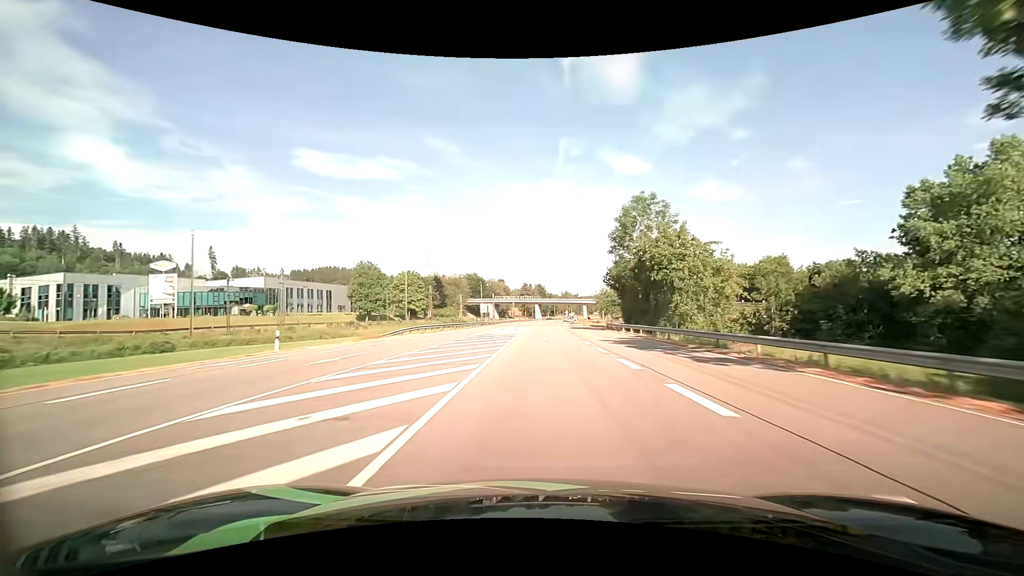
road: primary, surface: asphalt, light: Day
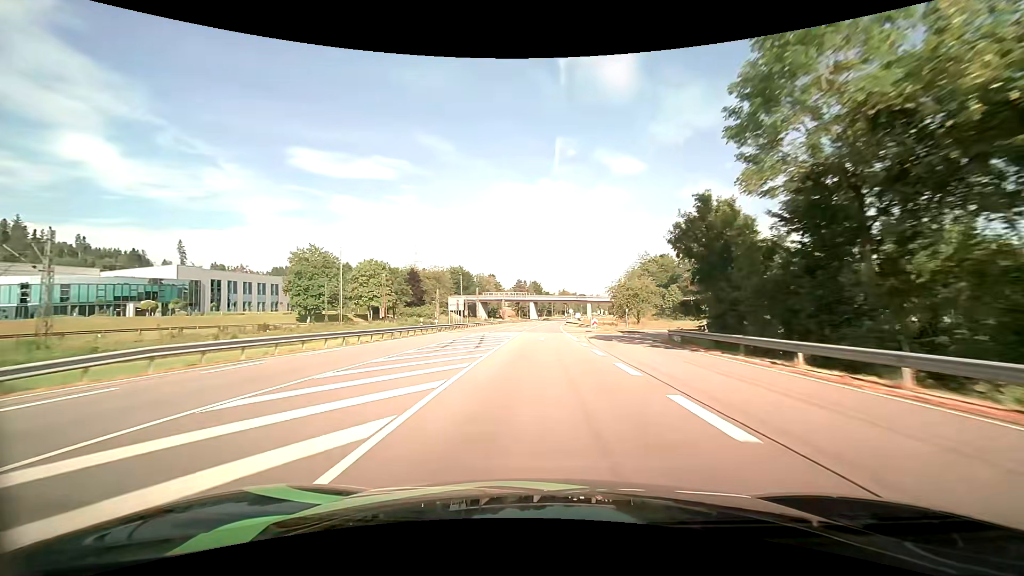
(+0.2, +31.4) m; +1°
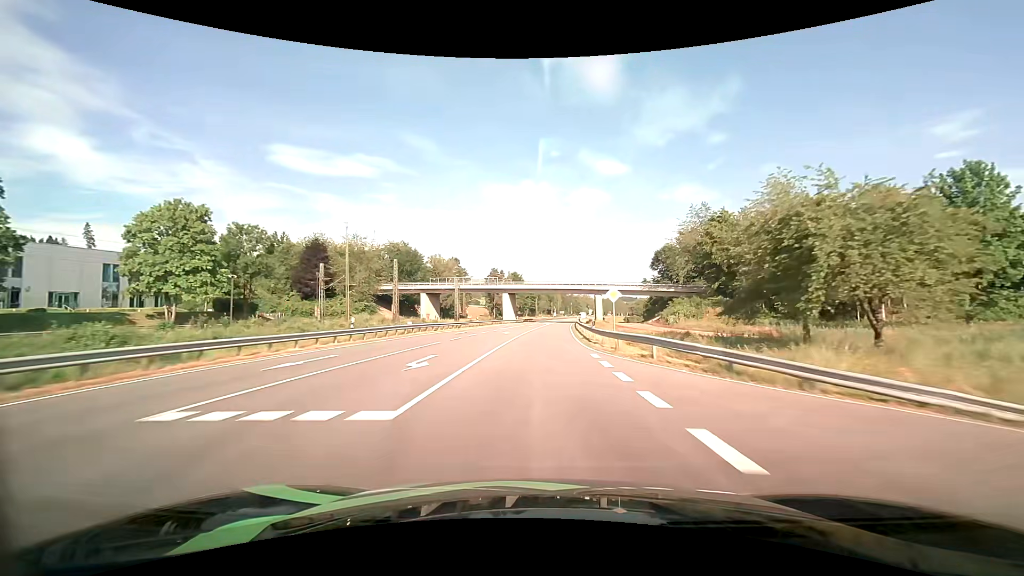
(+0.9, +62.9) m; +2°
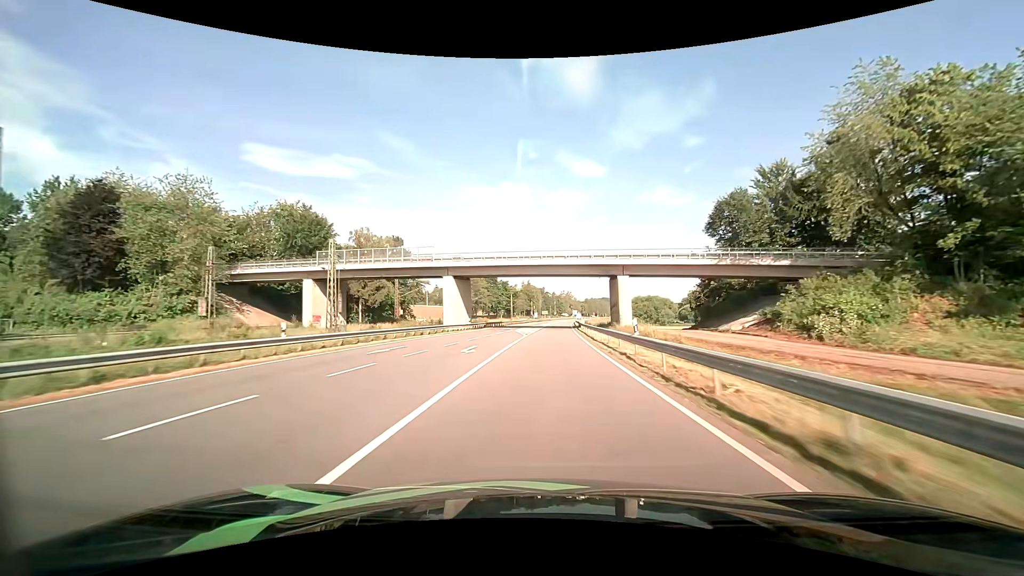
(+1.1, +47.8) m; +2°
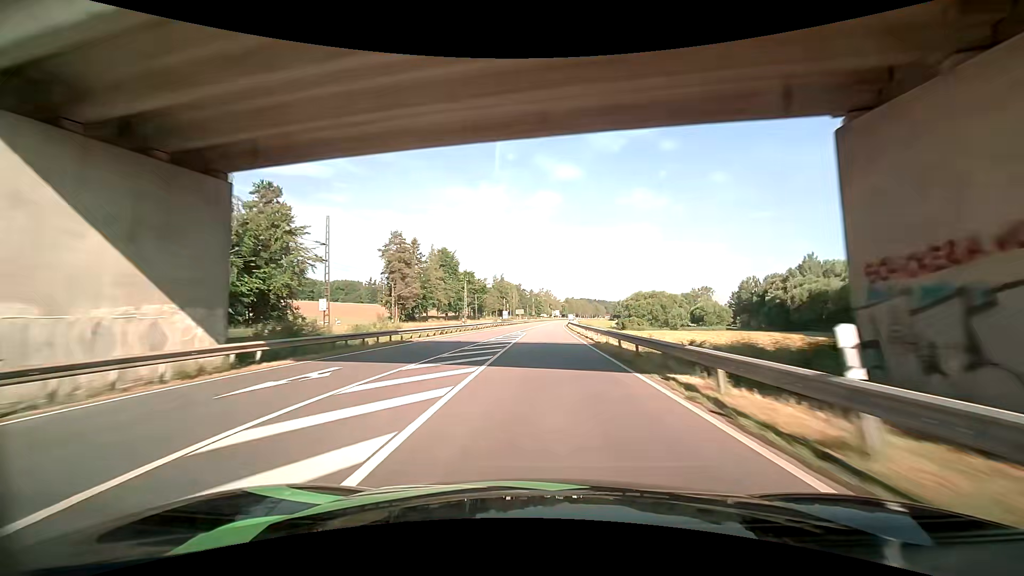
(+1.1, +48.4) m; +3°
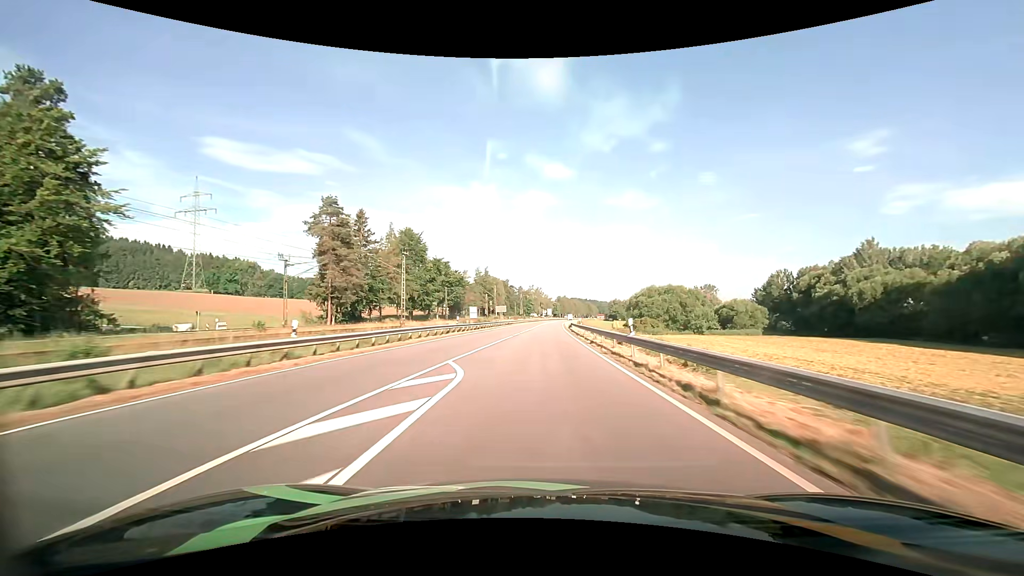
(+0.5, +32.4) m; +1°
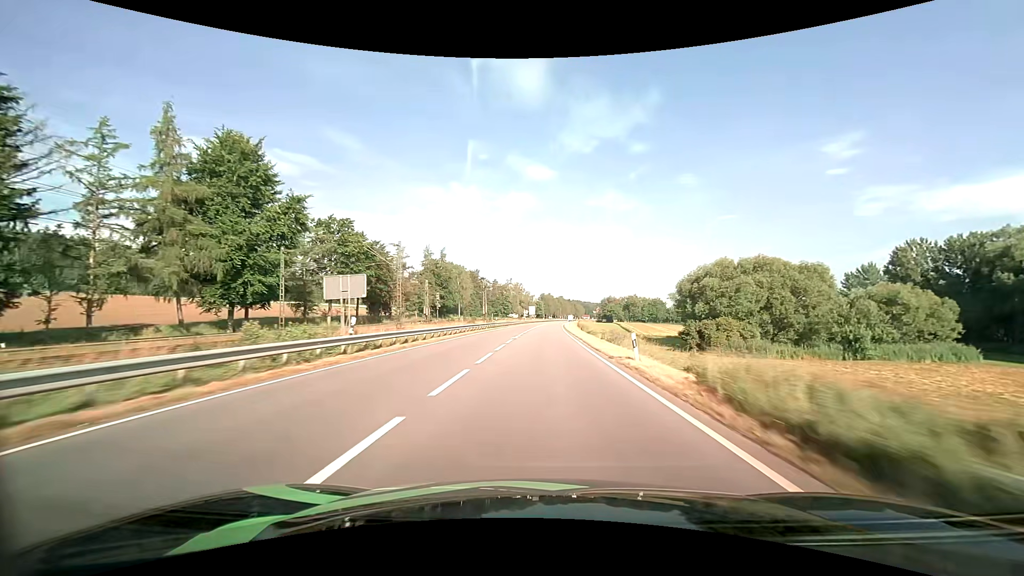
(+1.2, +64.3) m; +2°
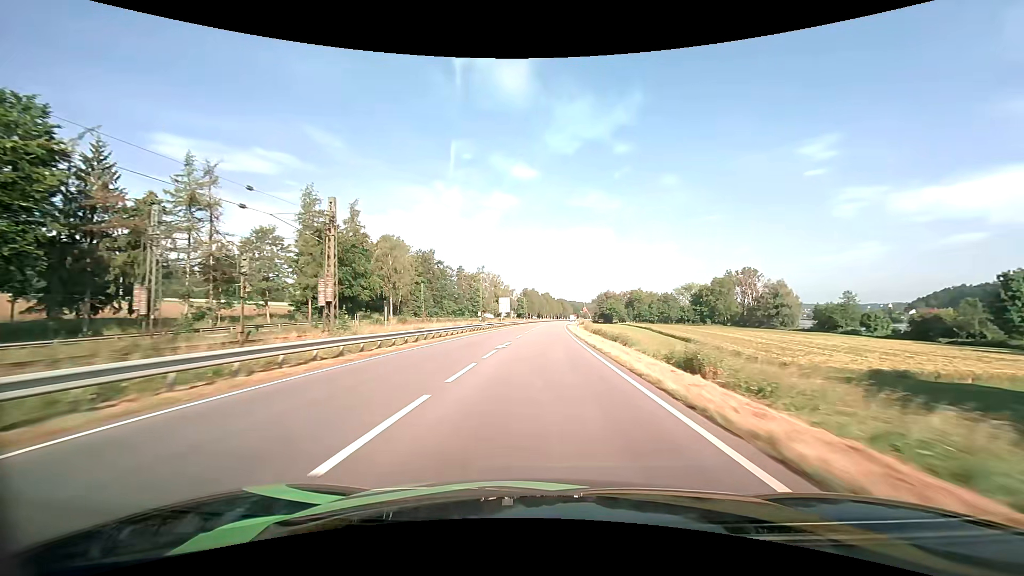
(+1.1, +64.3) m; +2°
(0, +10) (0, +20) (0, +30) (0, +40) (+1, +50) (+1, +60) (+2, +70) (+2, +80) (+3, +90) (+3, +100) m
